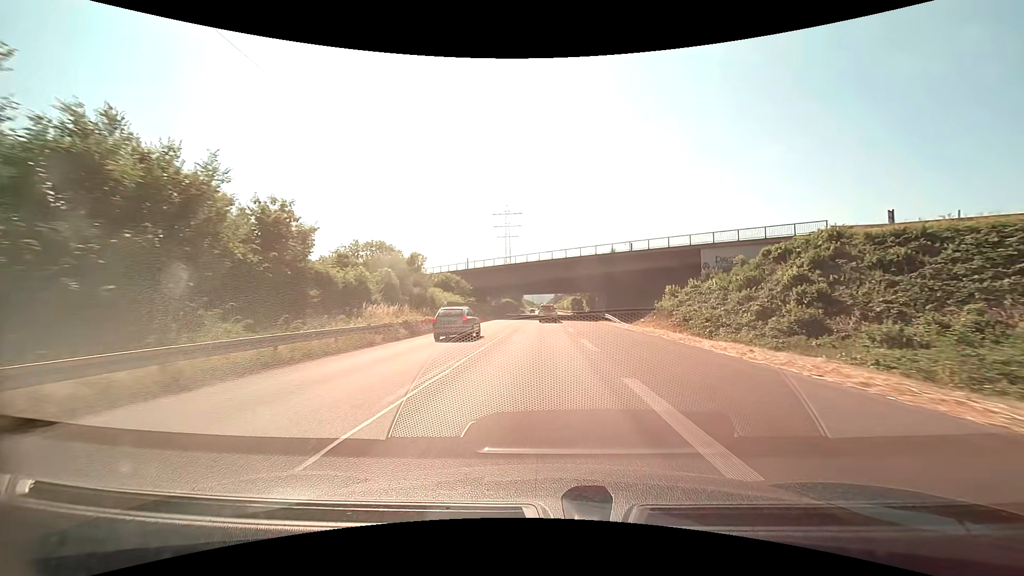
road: trunk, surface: asphalt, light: Day
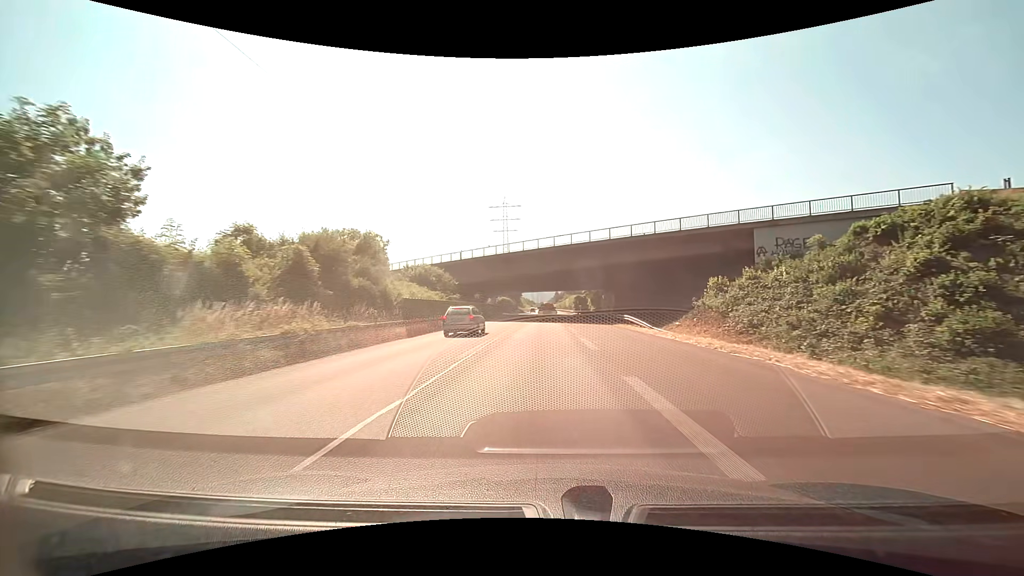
(0.0, +11.9) m; 0°
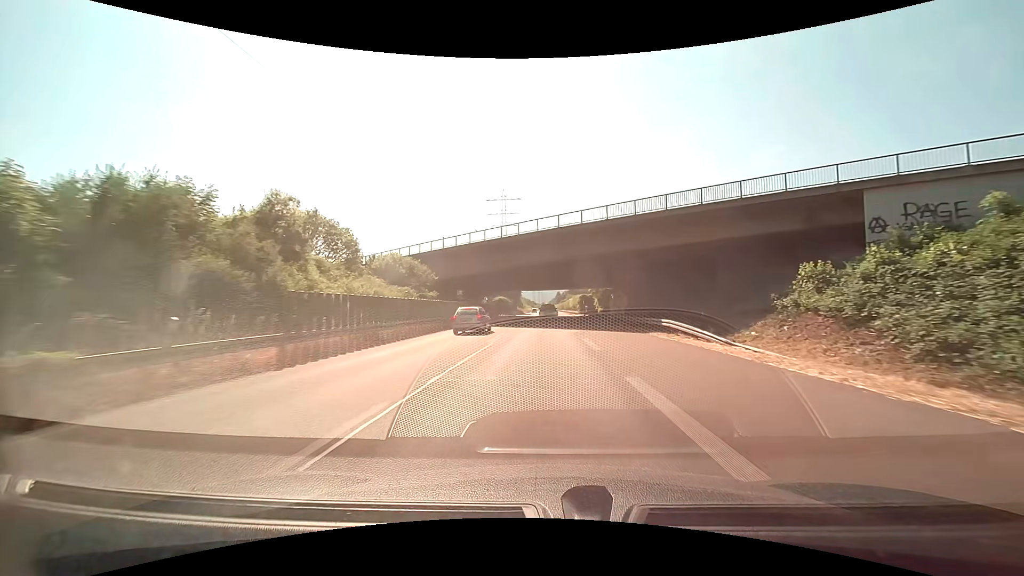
(0.0, +12.0) m; 0°
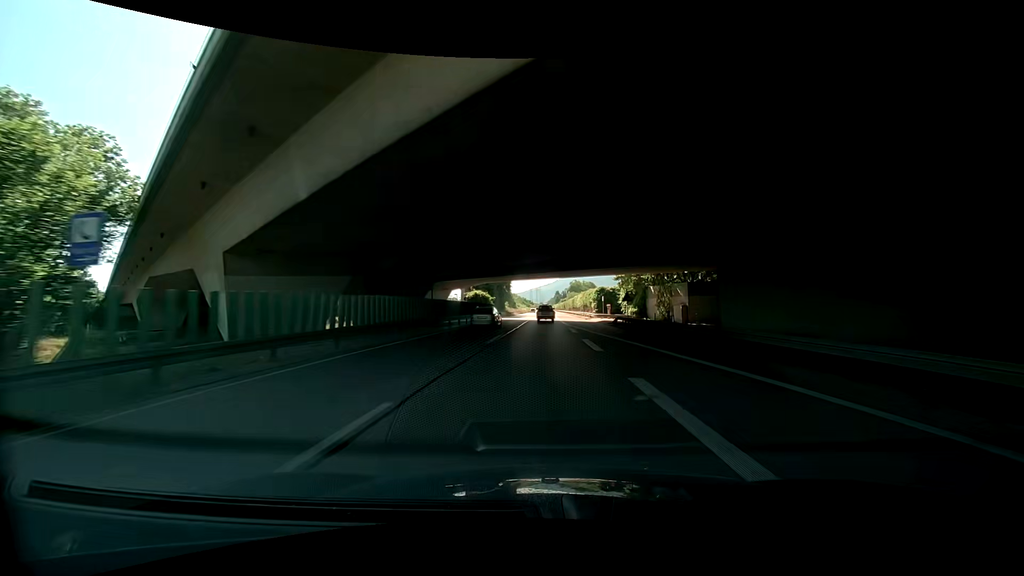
(0.0, +36.1) m; 0°
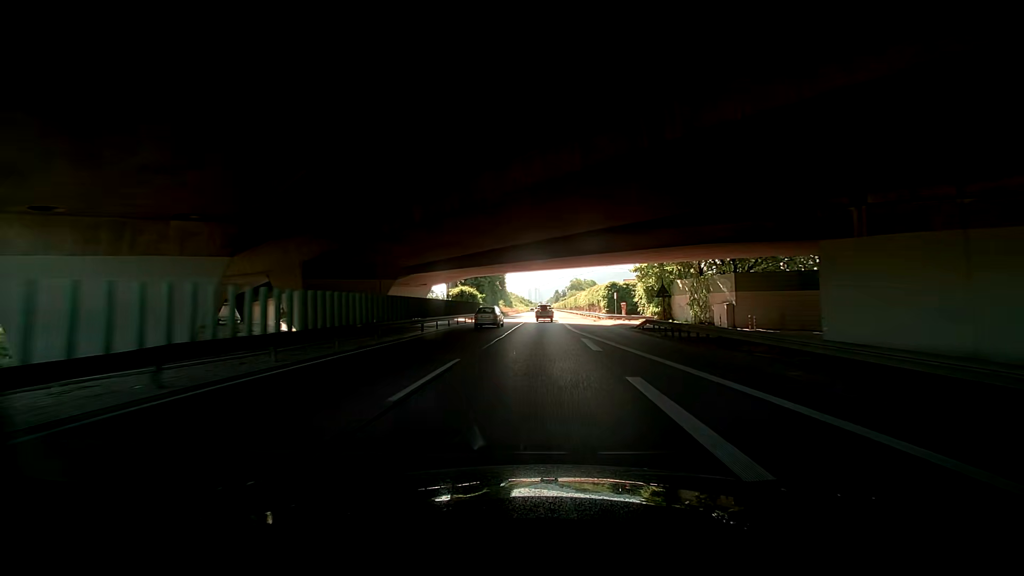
(-0.3, +12.1) m; -2°
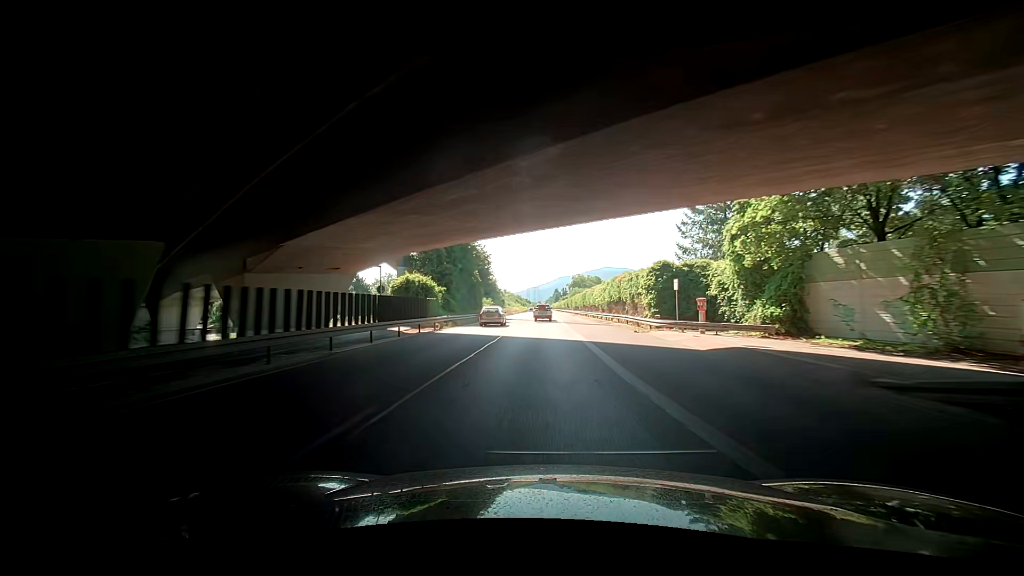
(-0.6, +24.3) m; -1°
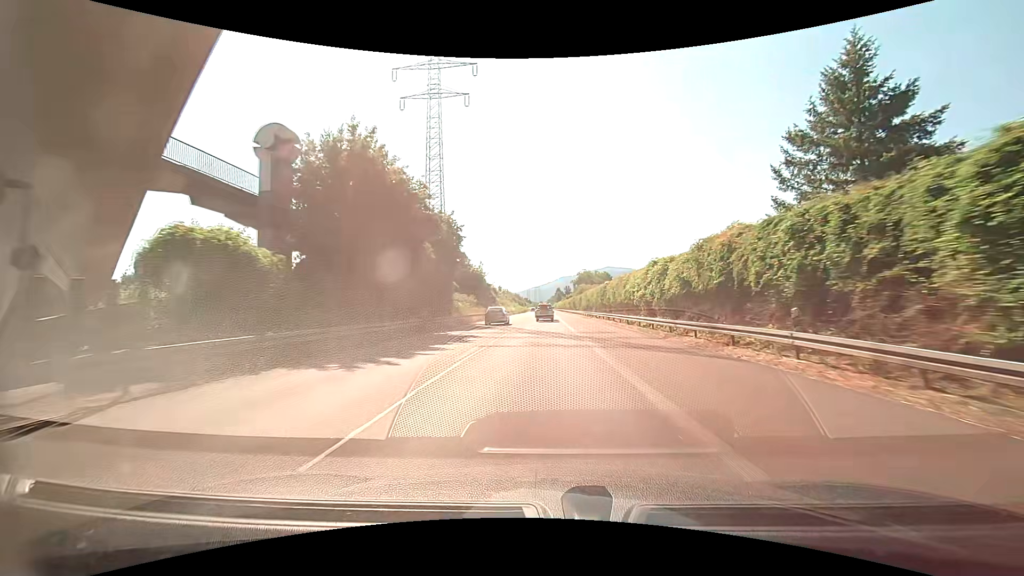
(+0.7, +24.5) m; 0°
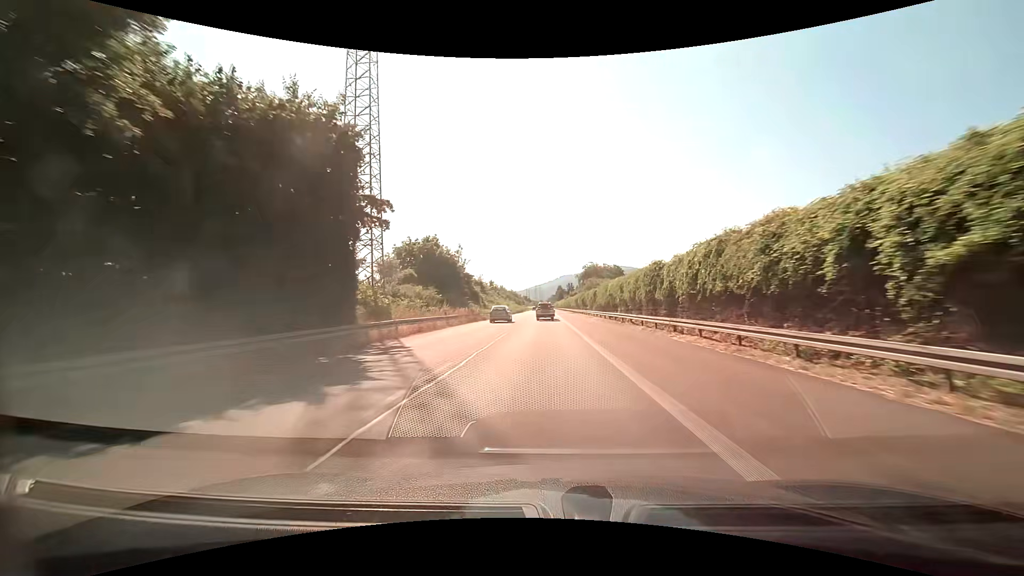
(+0.5, +24.6) m; +2°
(0, +10) (0, +20) (0, +30) (0, +40) (0, +50) (0, +60) (0, +70) (0, +80) (0, +90) (0, +100) m
